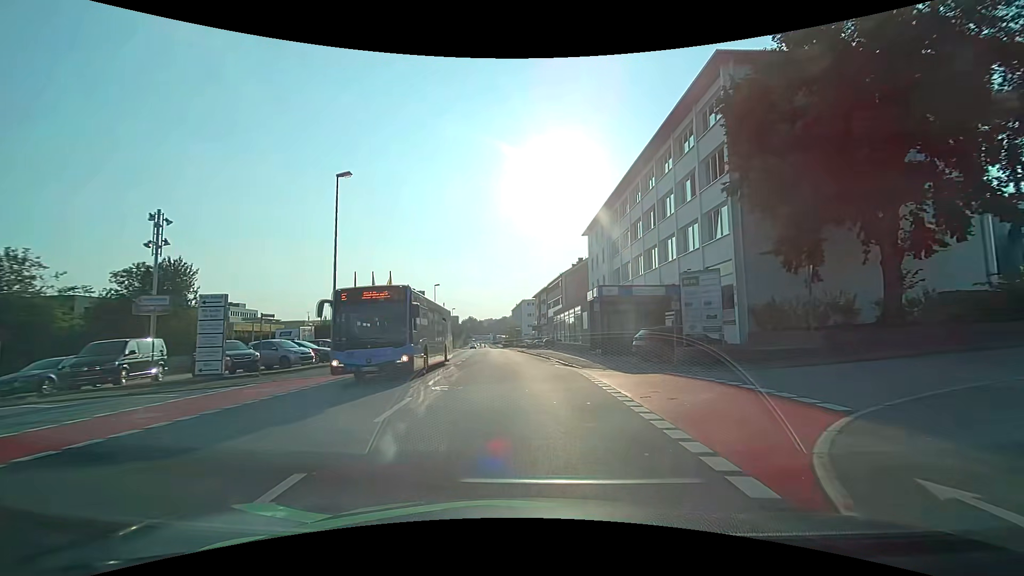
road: tertiary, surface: asphalt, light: Day
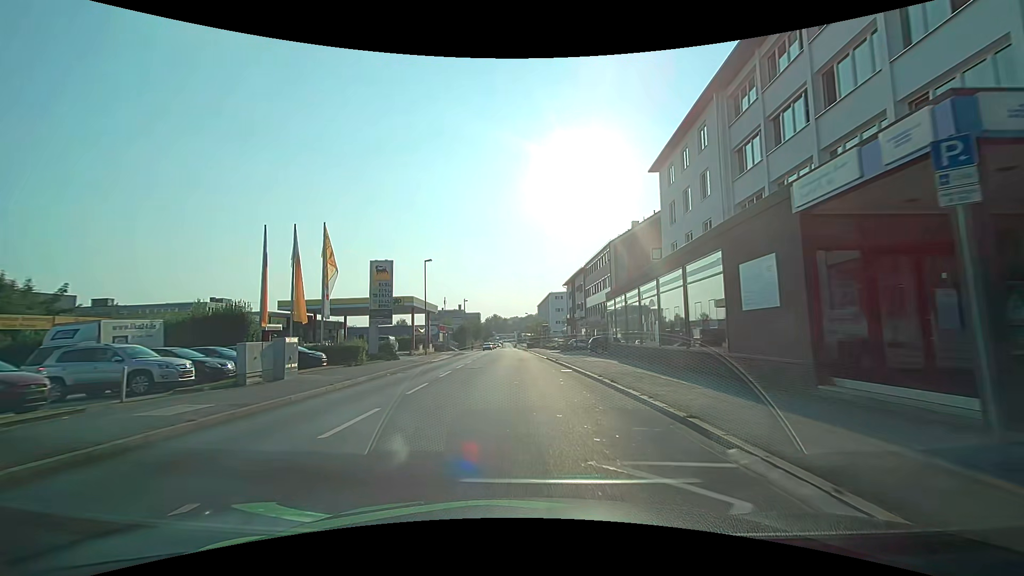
(-0.6, +24.5) m; -3°
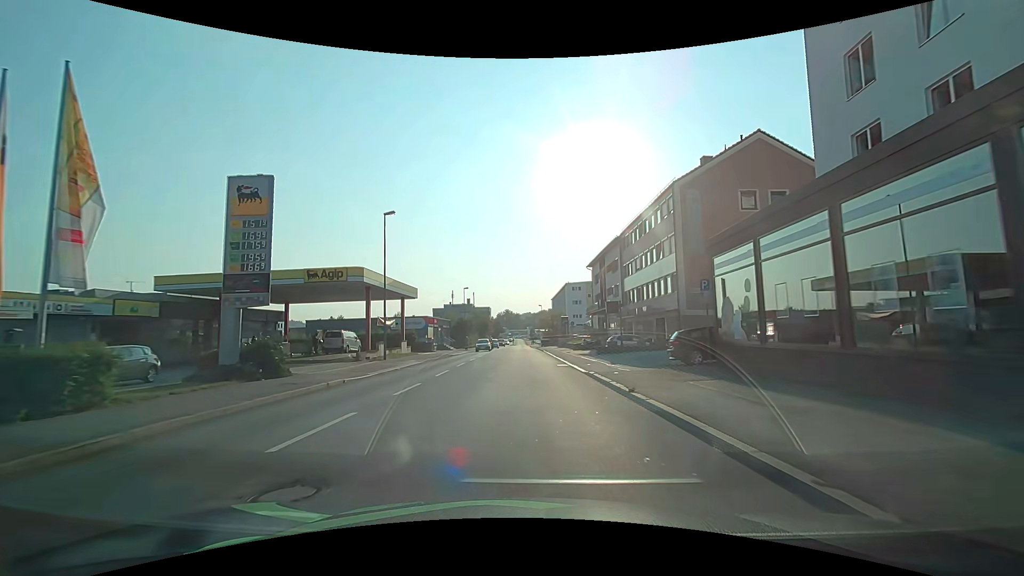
(-0.3, +19.2) m; -1°
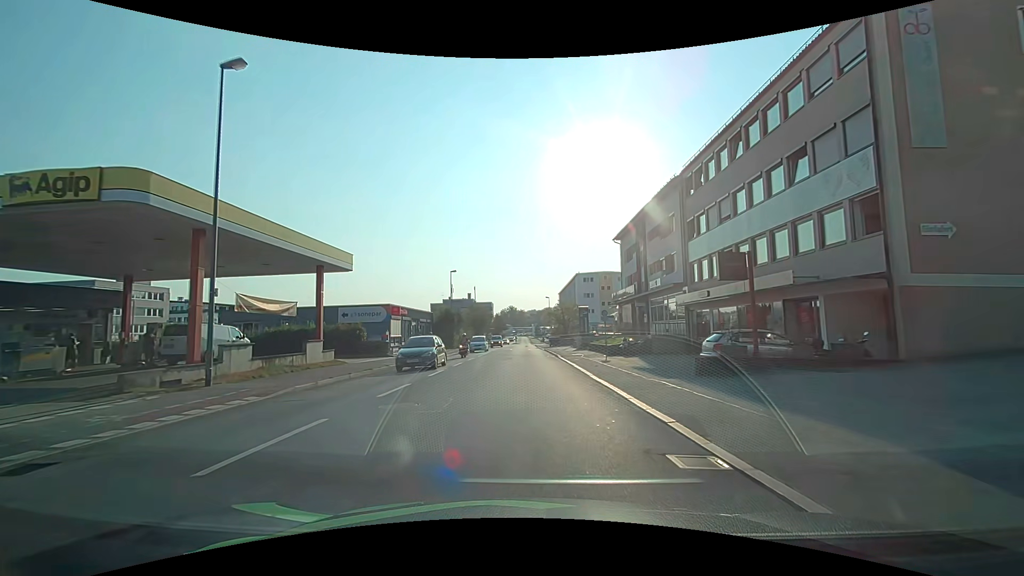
(-0.3, +18.9) m; -1°
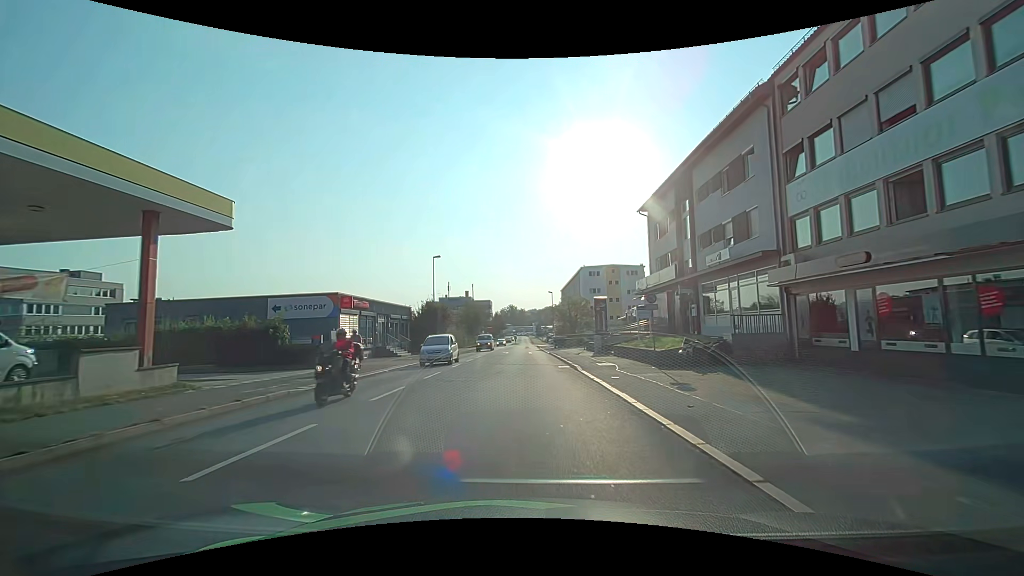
(0.0, +12.0) m; 0°
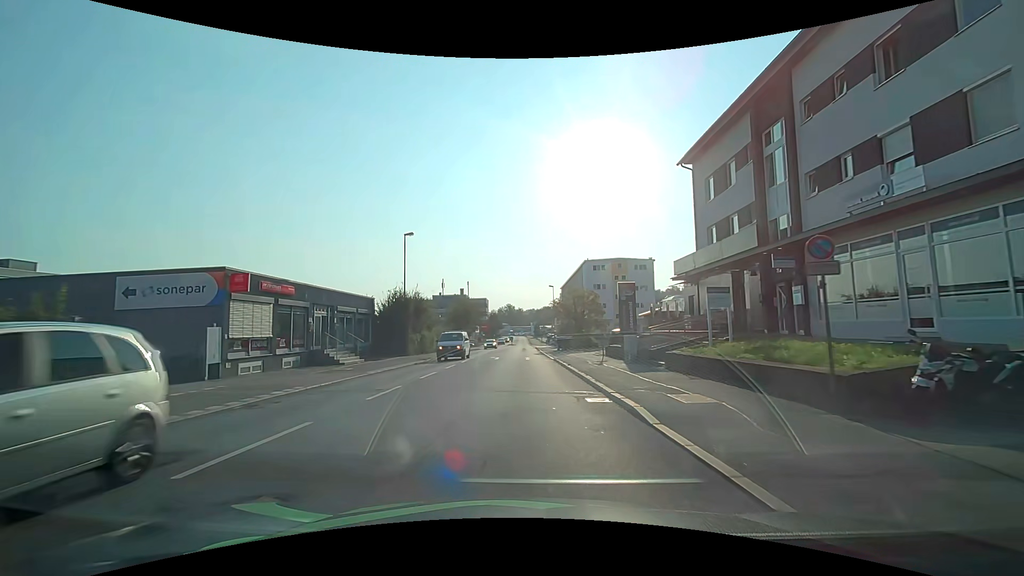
(+0.1, +11.7) m; +1°
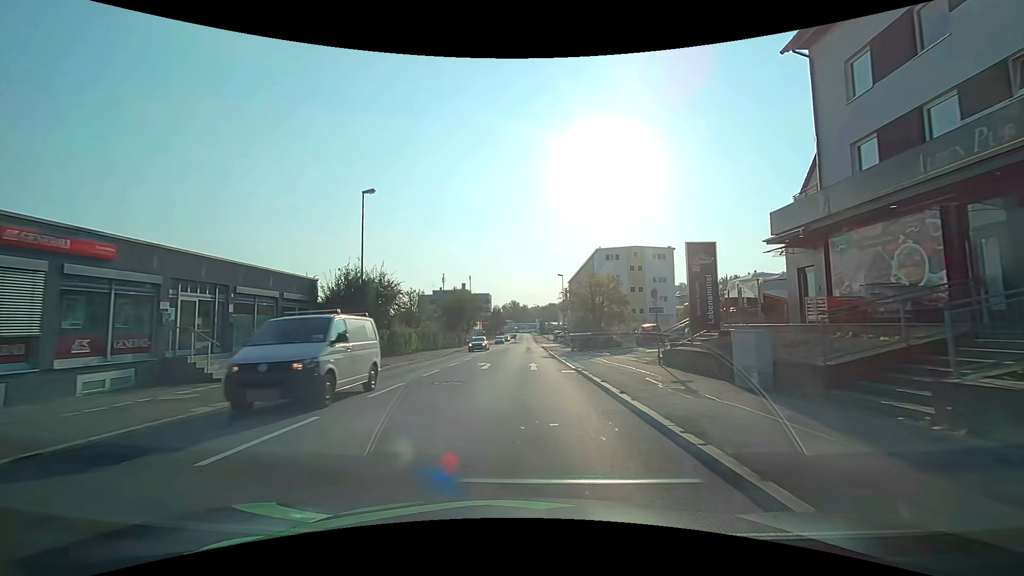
(-0.2, +11.8) m; -1°
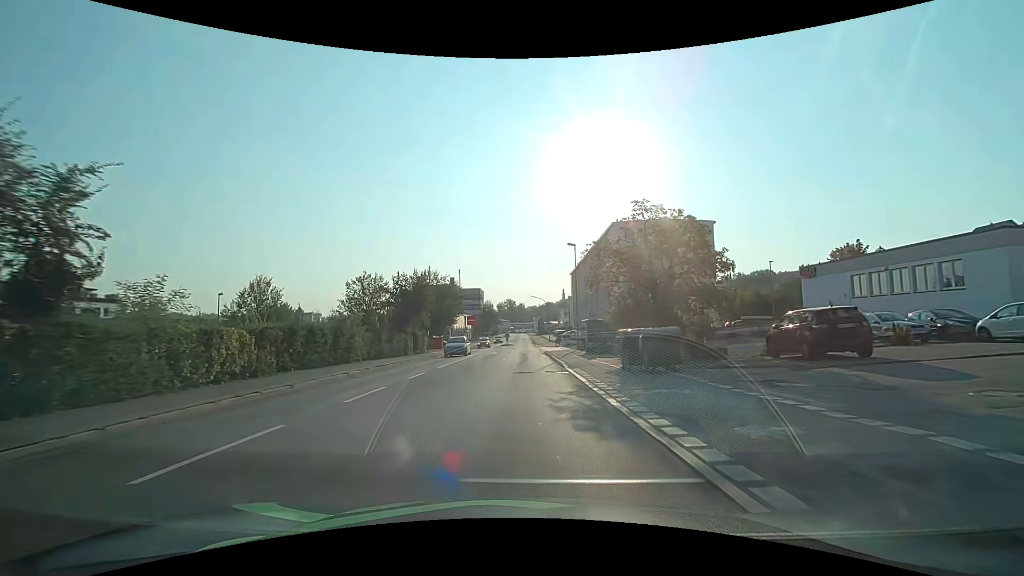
(+0.1, +24.6) m; 0°
(0, +10) (0, +20) (0, +30) (0, +40) (0, +50) (0, +60) (0, +70) (-1, +80) (-1, +90) (-1, +100) m
